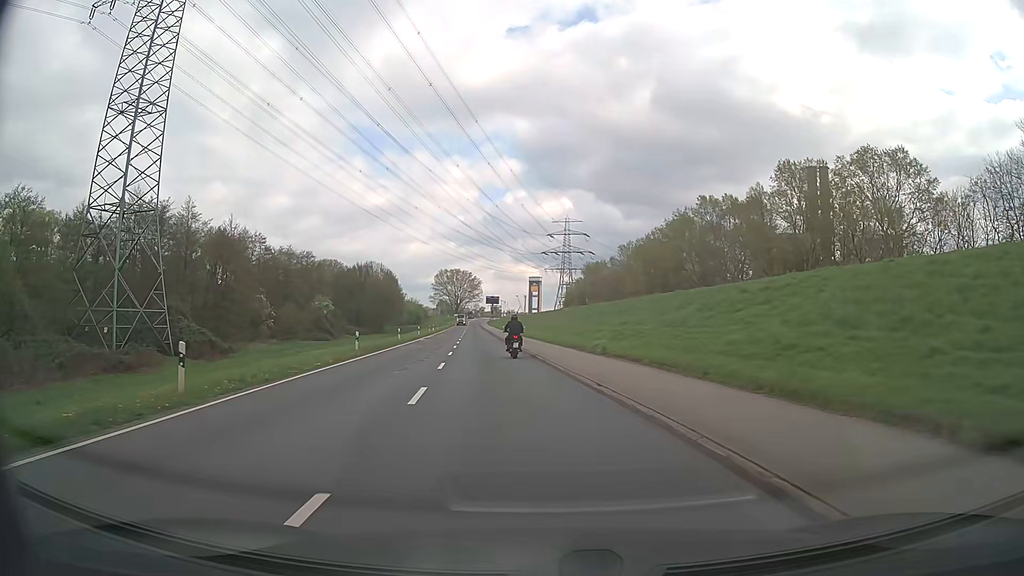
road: secondary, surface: asphalt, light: Day
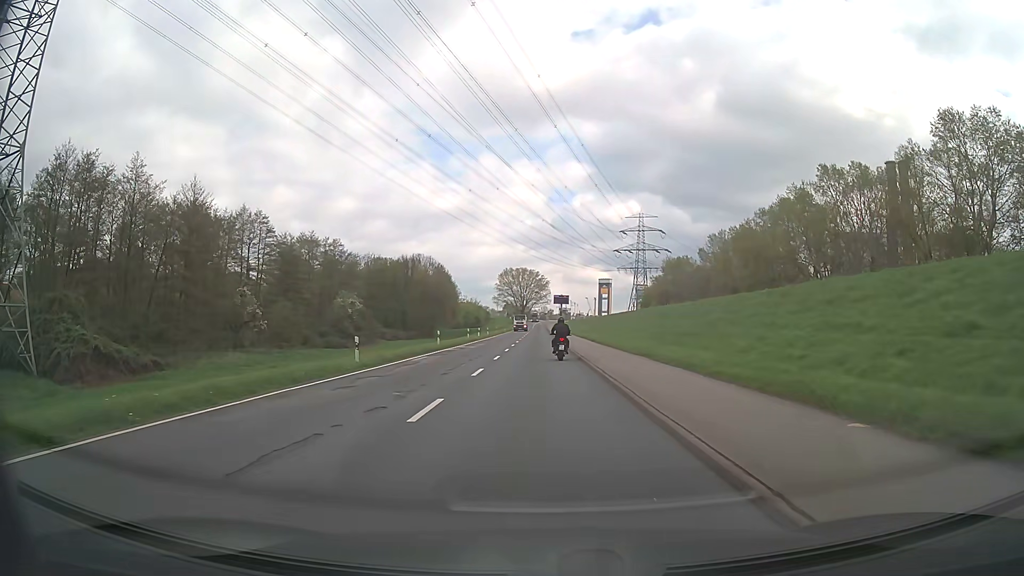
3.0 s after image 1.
(-2.0, +28.9) m; -6°
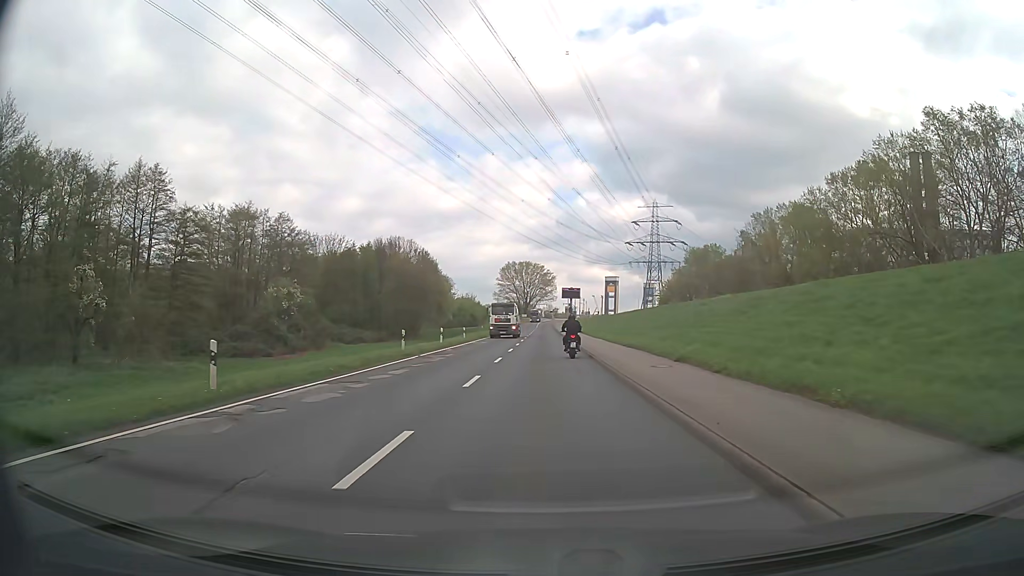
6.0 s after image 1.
(-0.2, +31.0) m; 0°
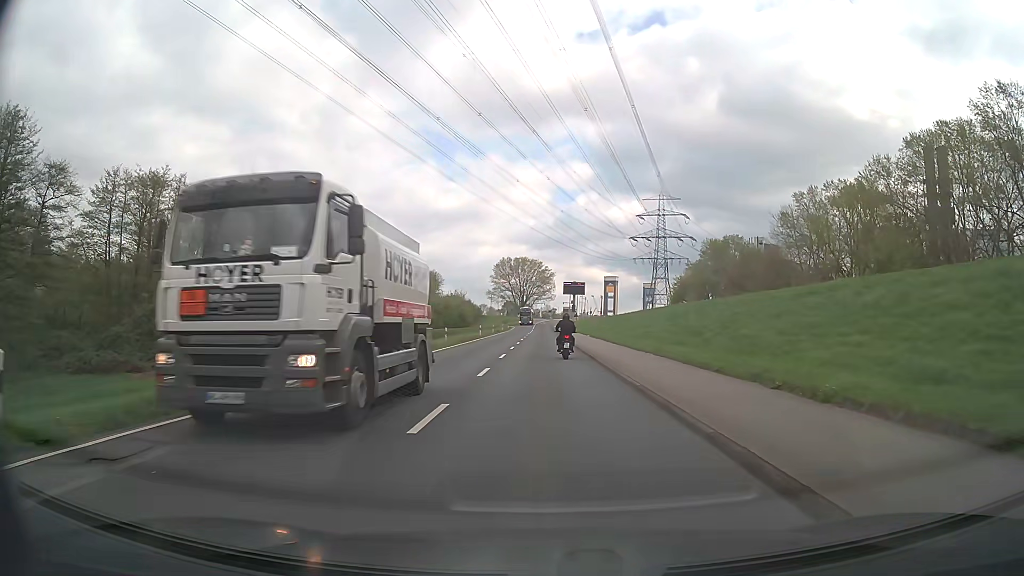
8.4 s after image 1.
(+0.1, +24.0) m; 0°
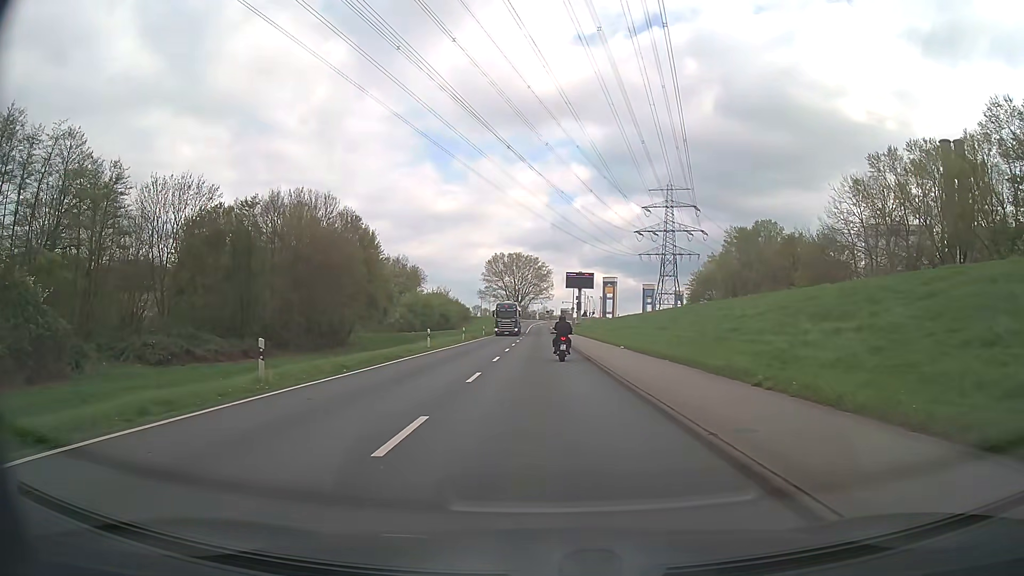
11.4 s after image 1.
(+0.2, +28.2) m; +1°
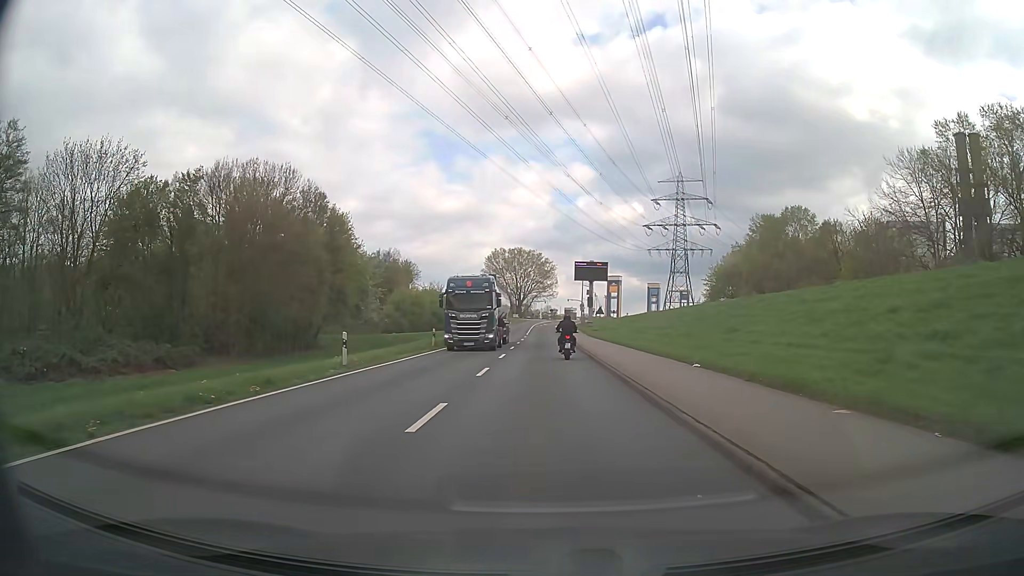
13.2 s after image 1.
(-0.2, +16.4) m; -1°
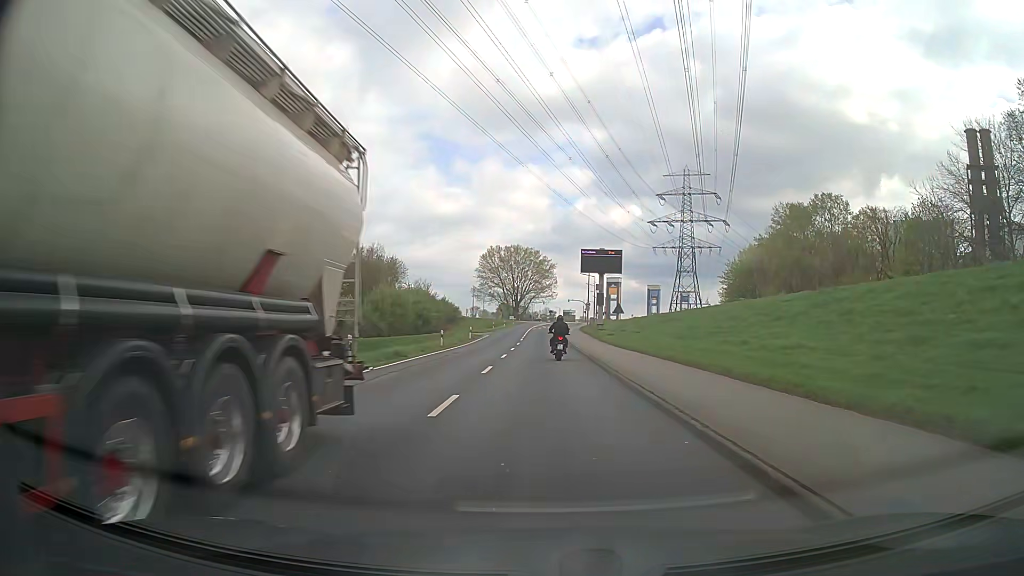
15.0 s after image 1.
(+0.1, +16.3) m; 0°
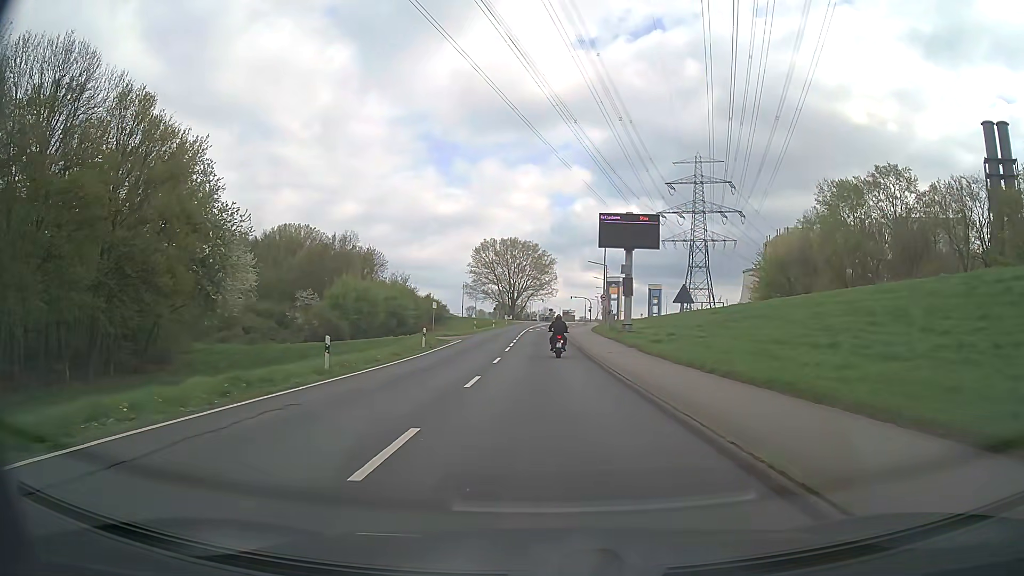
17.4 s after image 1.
(+0.2, +22.2) m; +1°
(0, +10) (0, +20) (0, +30) (0, +40) (0, +50) (0, +60) (+1, +70) (+2, +80) (+3, +90) (+4, +100) m
